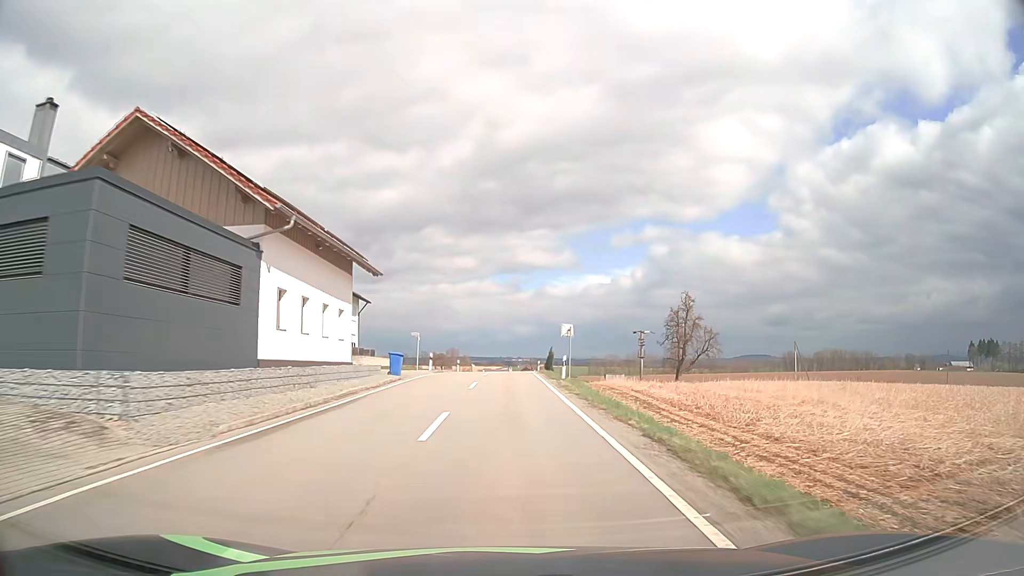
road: tertiary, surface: asphalt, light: Day
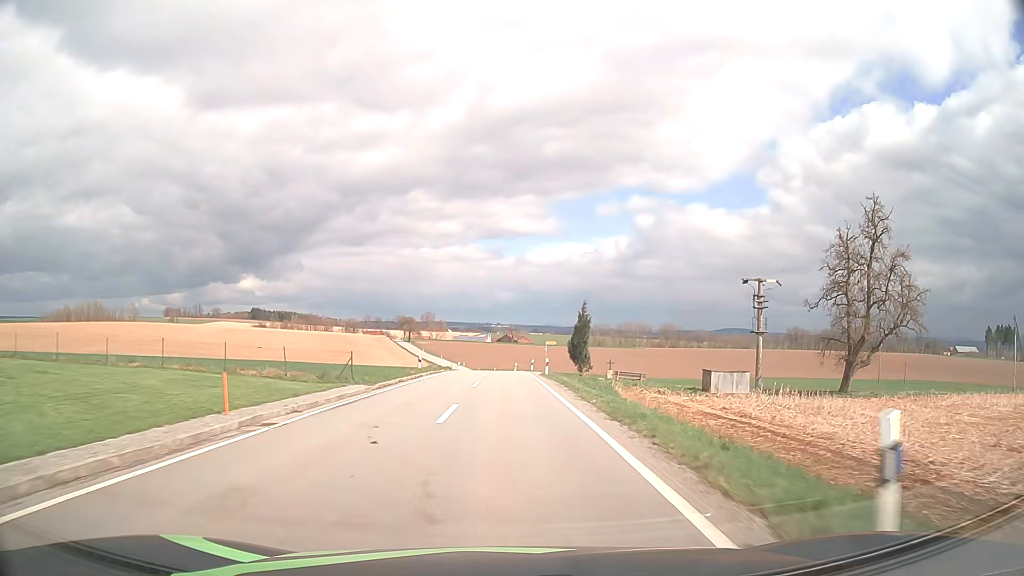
(+0.4, +57.4) m; +1°
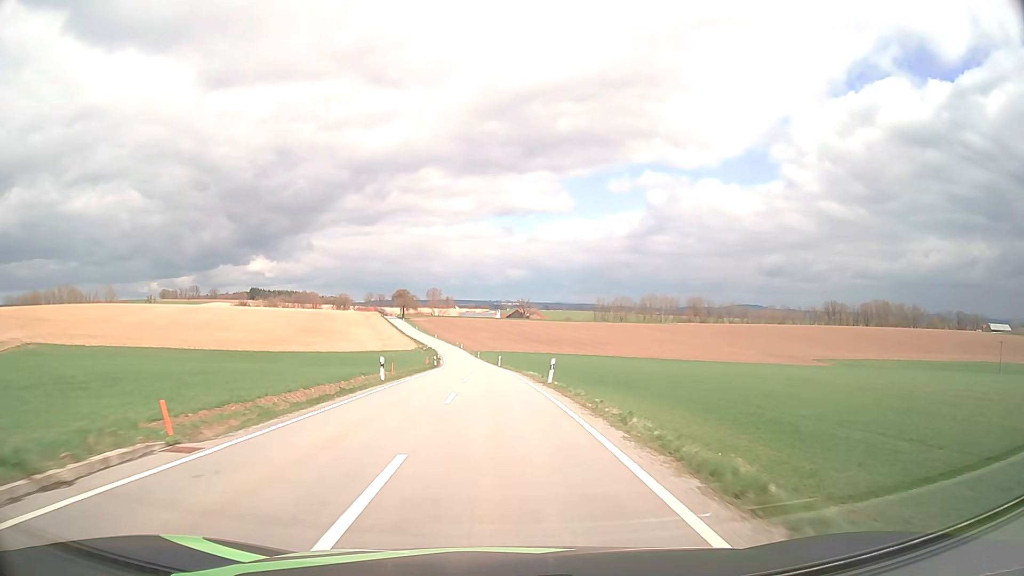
(0.0, +55.7) m; -1°
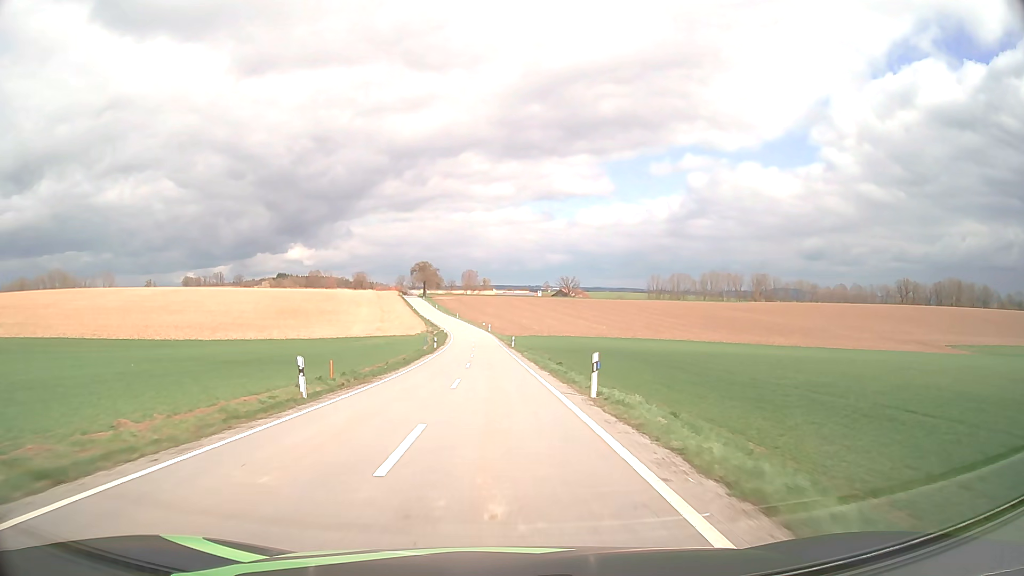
(-1.8, +57.4) m; -4°
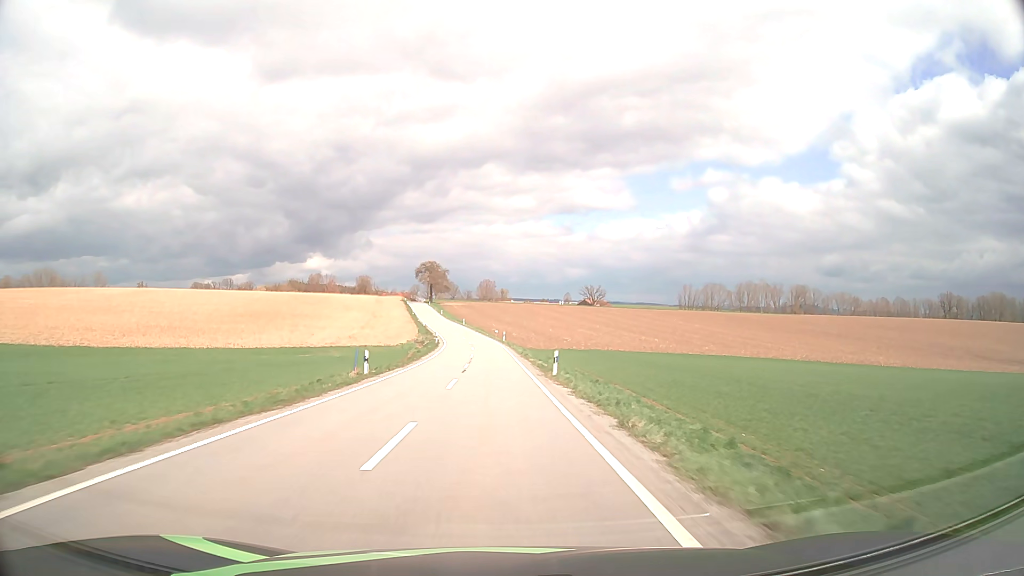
(-0.4, +35.9) m; -1°
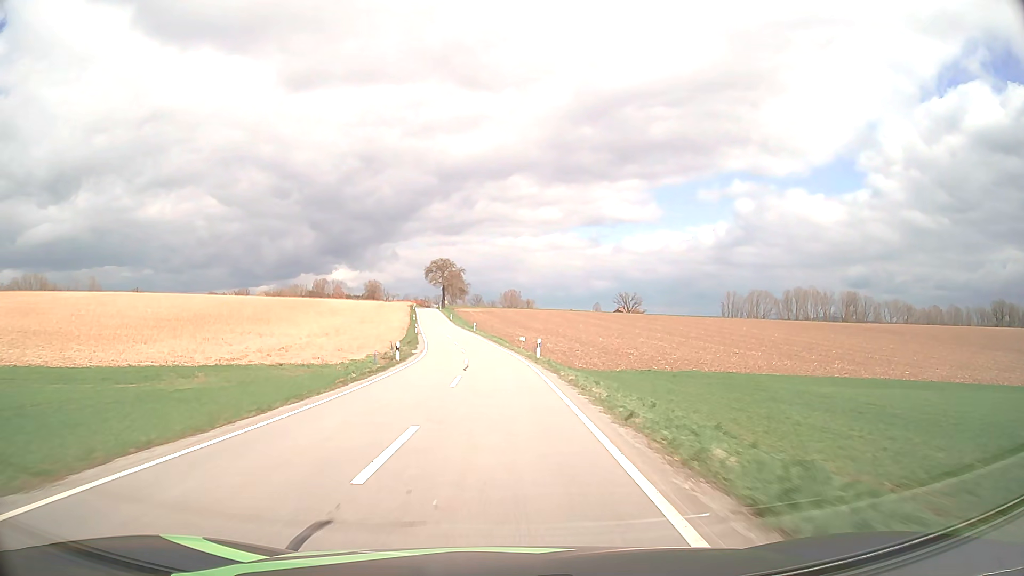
(-0.6, +36.6) m; -2°
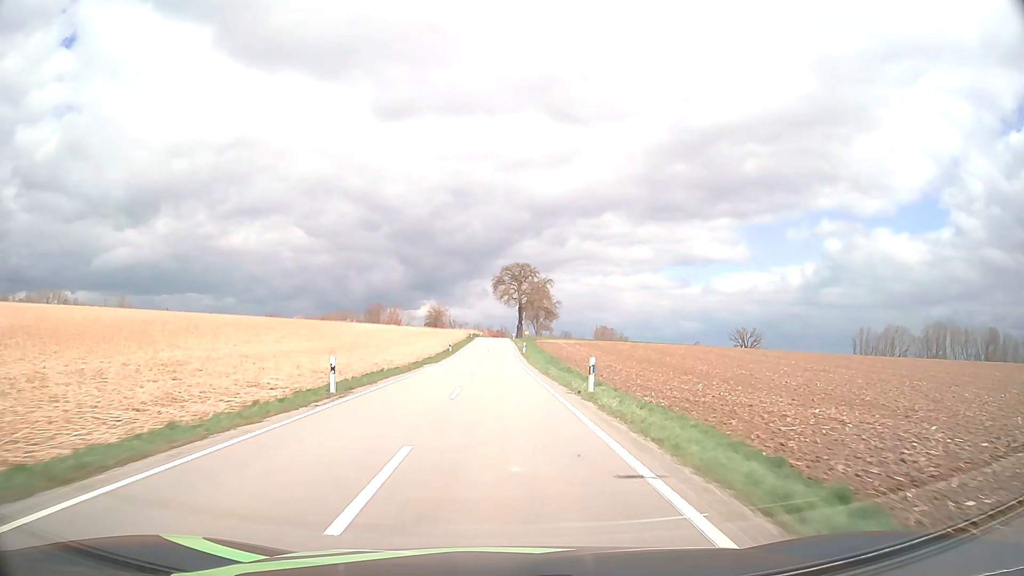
(-3.5, +61.7) m; -8°
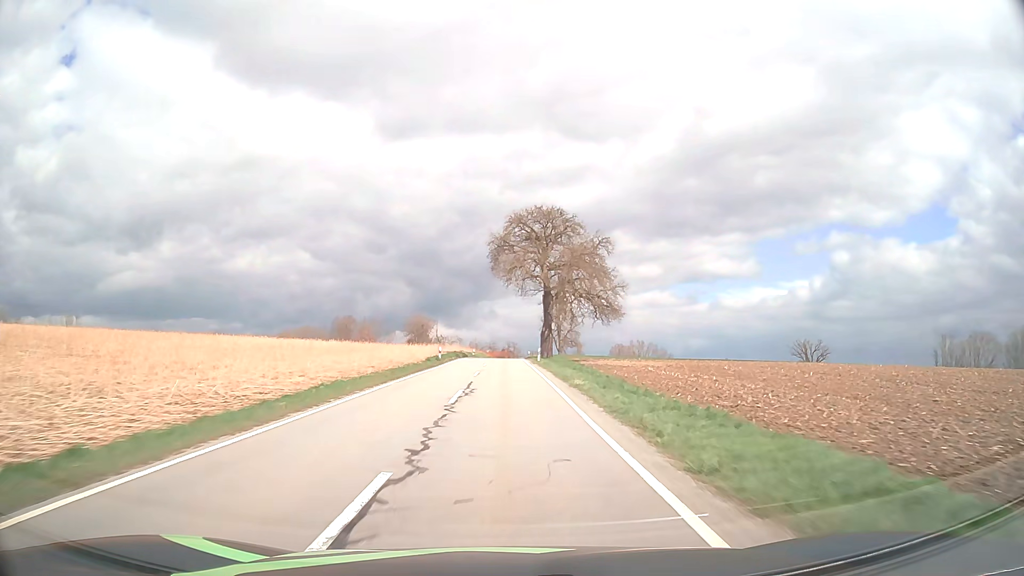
(-0.4, +61.4) m; 0°
(0, +10) (0, +20) (0, +30) (0, +40) (0, +50) (0, +60) (0, +70) (0, +80) (+1, +90) (+2, +100) m
